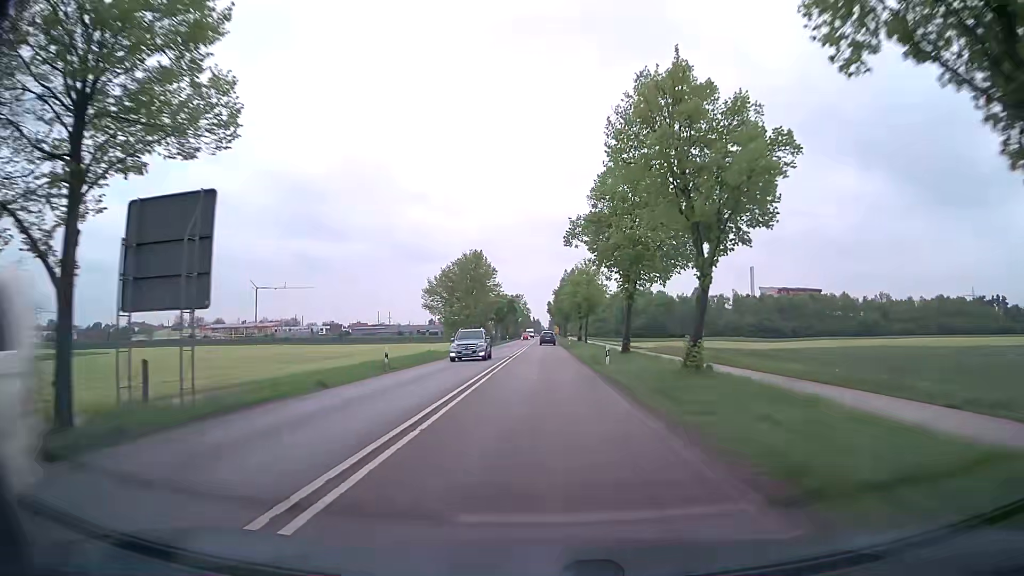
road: secondary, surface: asphalt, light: Day
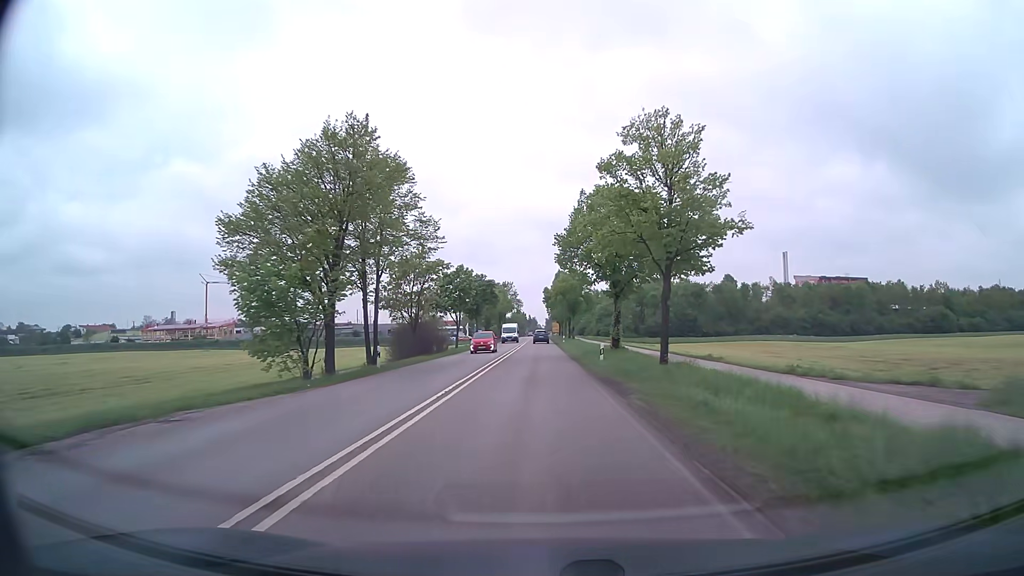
(+0.4, +44.1) m; 0°
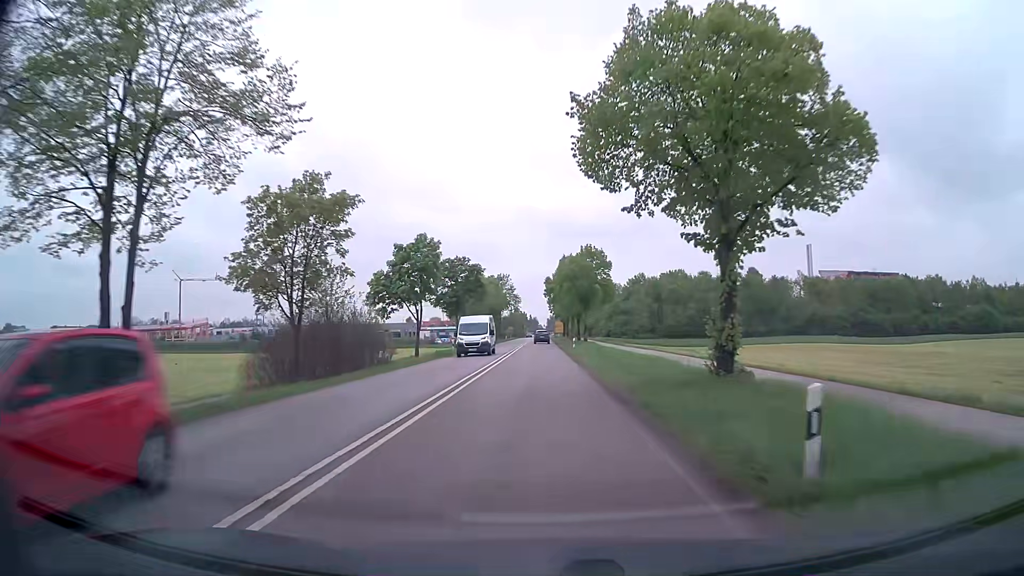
(0.0, +21.4) m; 0°
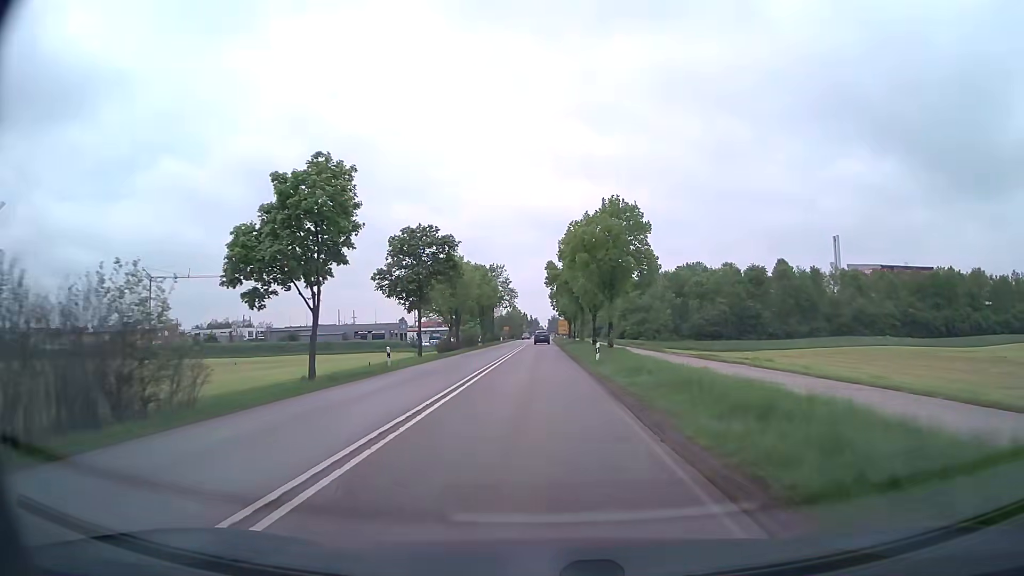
(0.0, +21.0) m; 0°
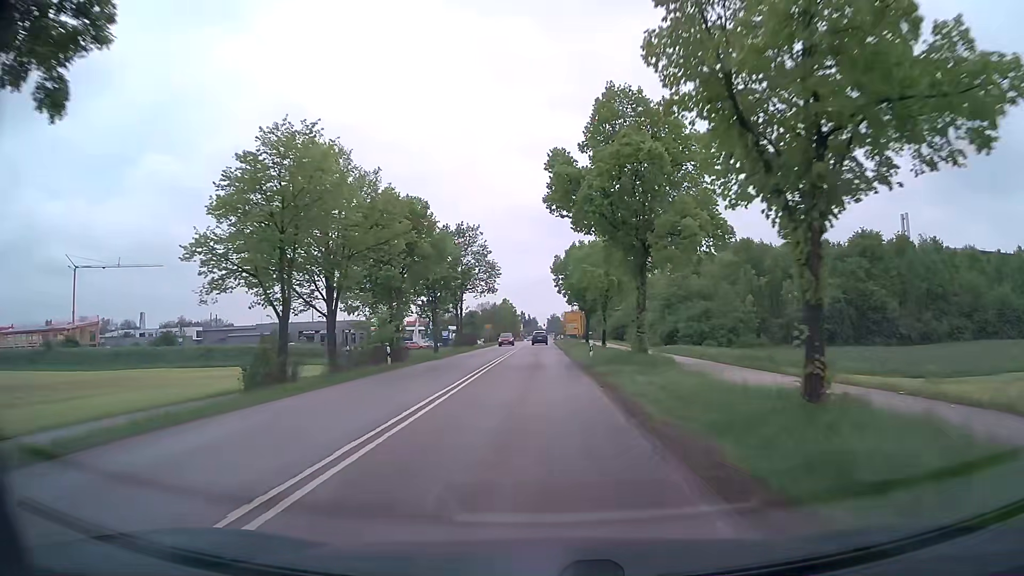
(+0.1, +41.7) m; 0°
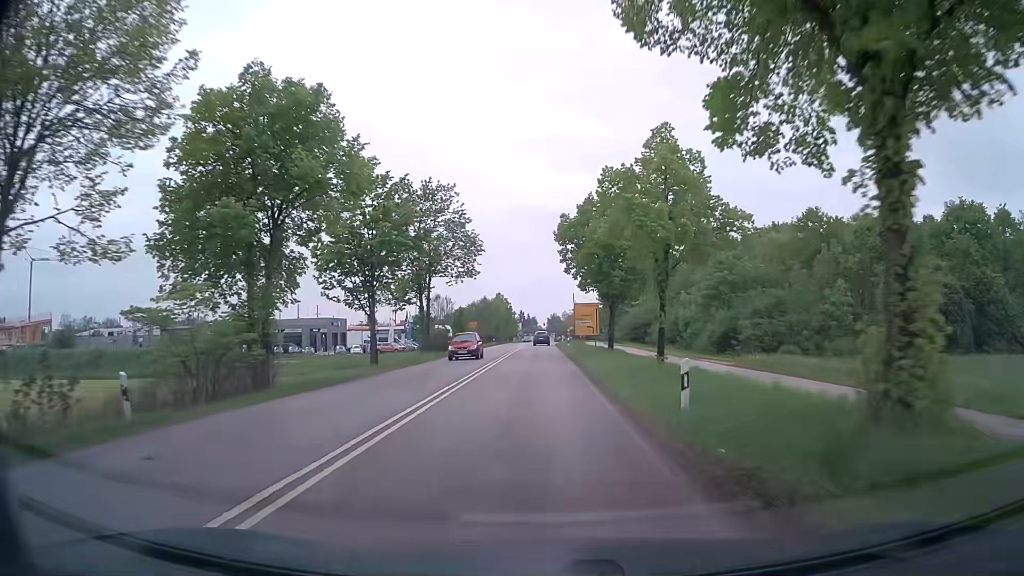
(-0.1, +20.0) m; 0°
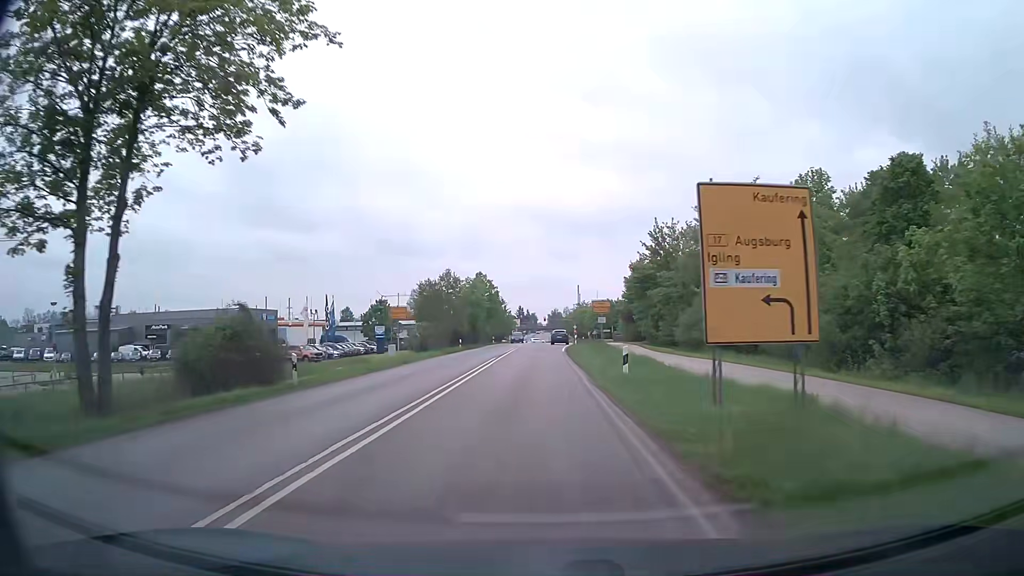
(-0.1, +38.3) m; 0°
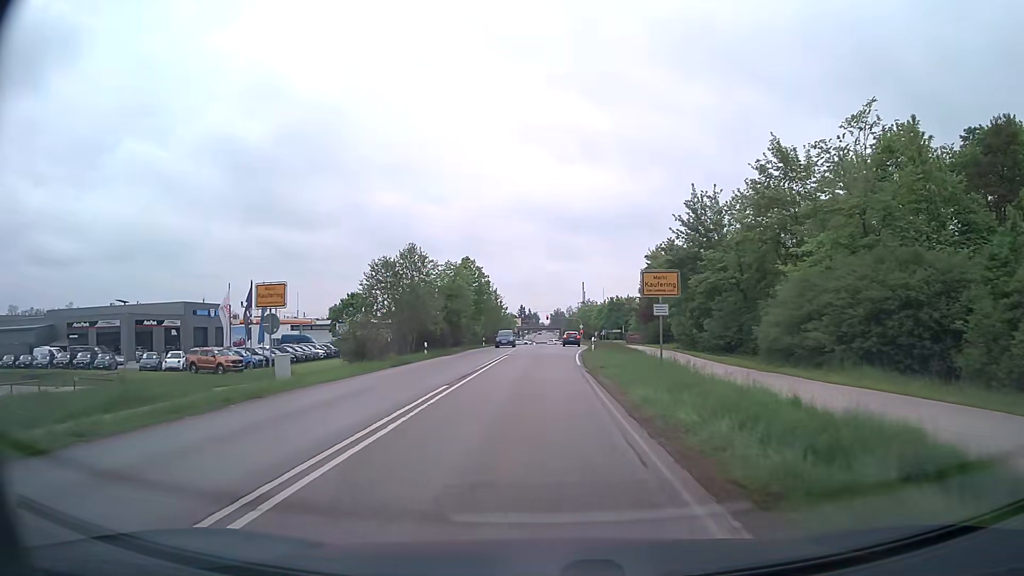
(-0.2, +17.5) m; 0°
(0, +10) (0, +20) (0, +30) (+1, +40) (+1, +50) (+2, +60) (+3, +70) (+3, +80) (+3, +90) (+4, +100) m
